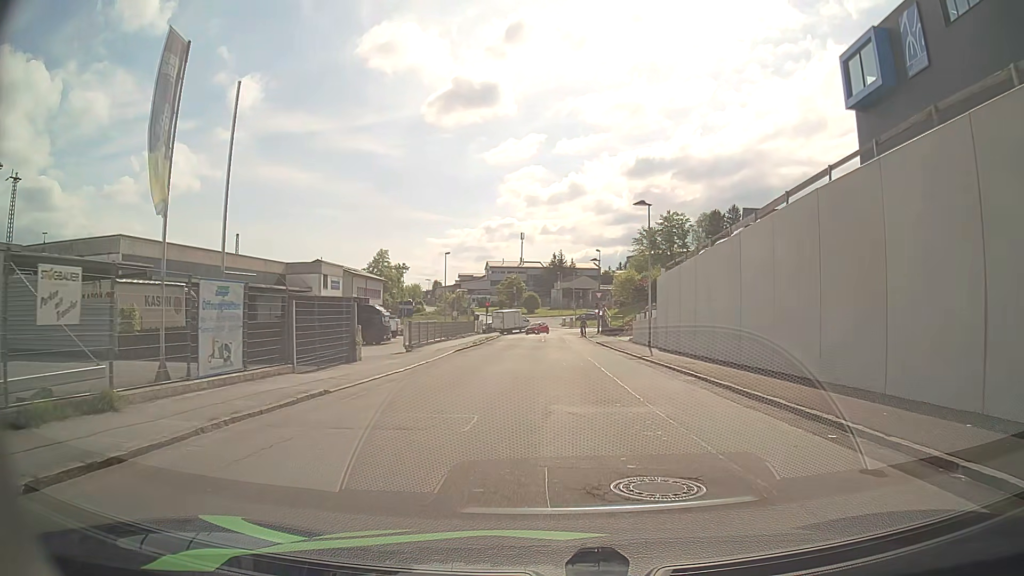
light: Day
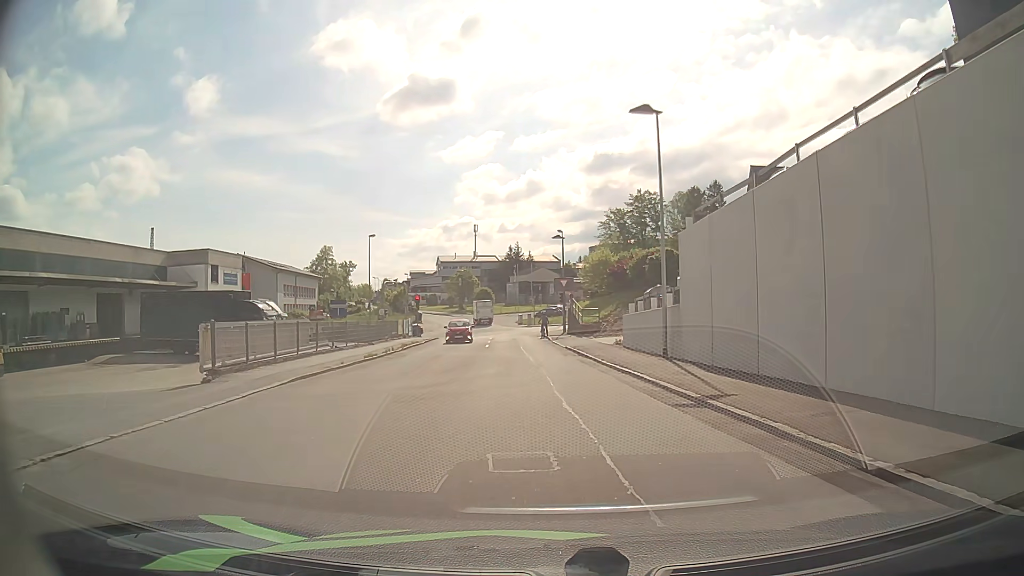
(+0.5, +16.7) m; +3°
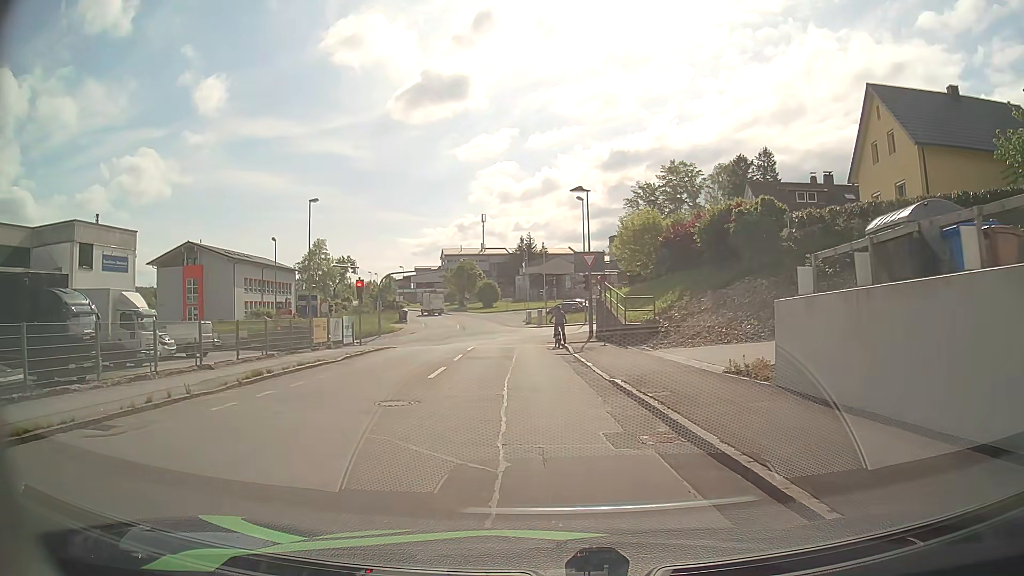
(0.0, +19.4) m; -1°
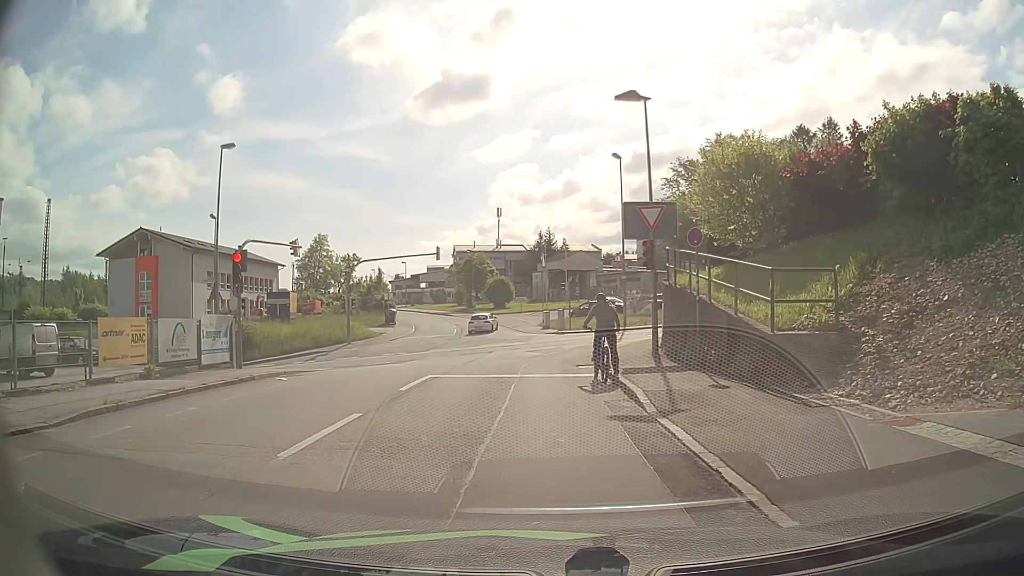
(-0.2, +15.4) m; -2°
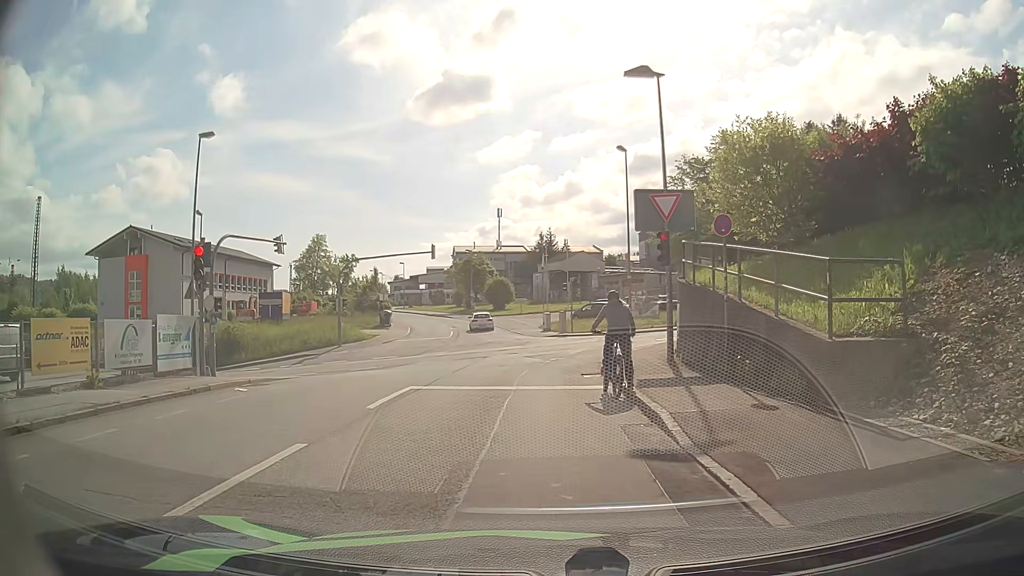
(0.0, +2.2) m; +1°
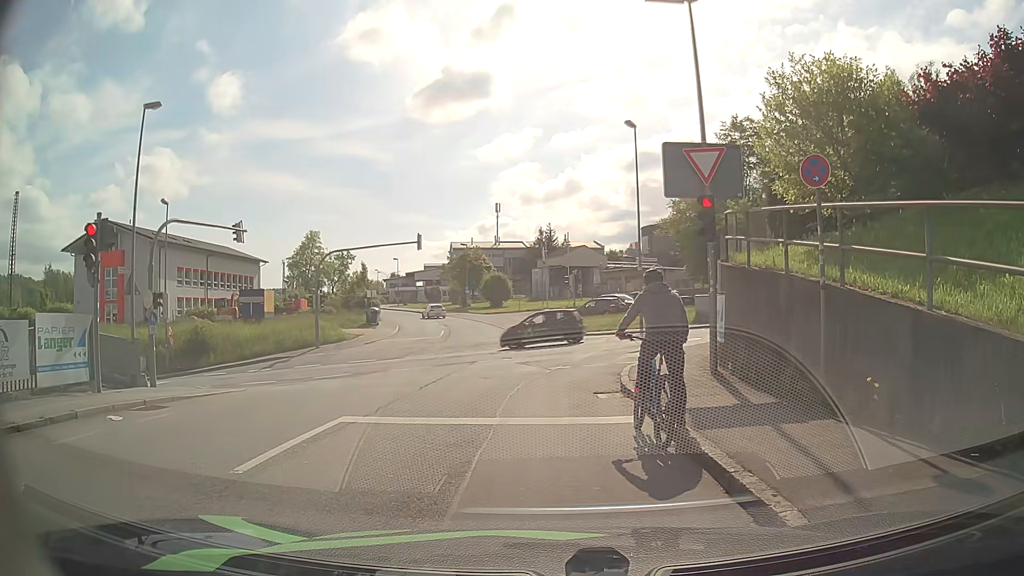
(0.0, +4.3) m; 0°
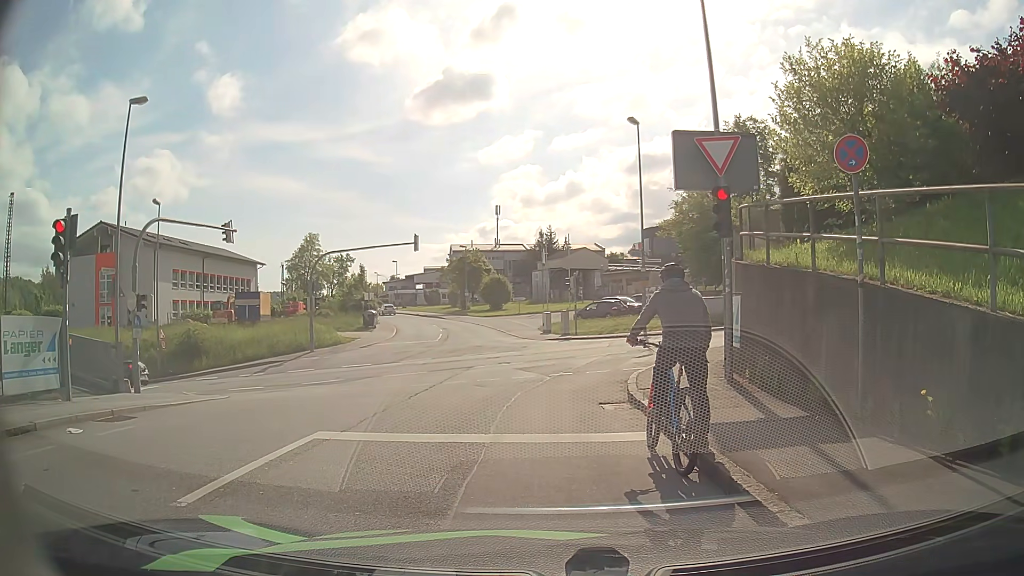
(0.0, +1.0) m; 0°
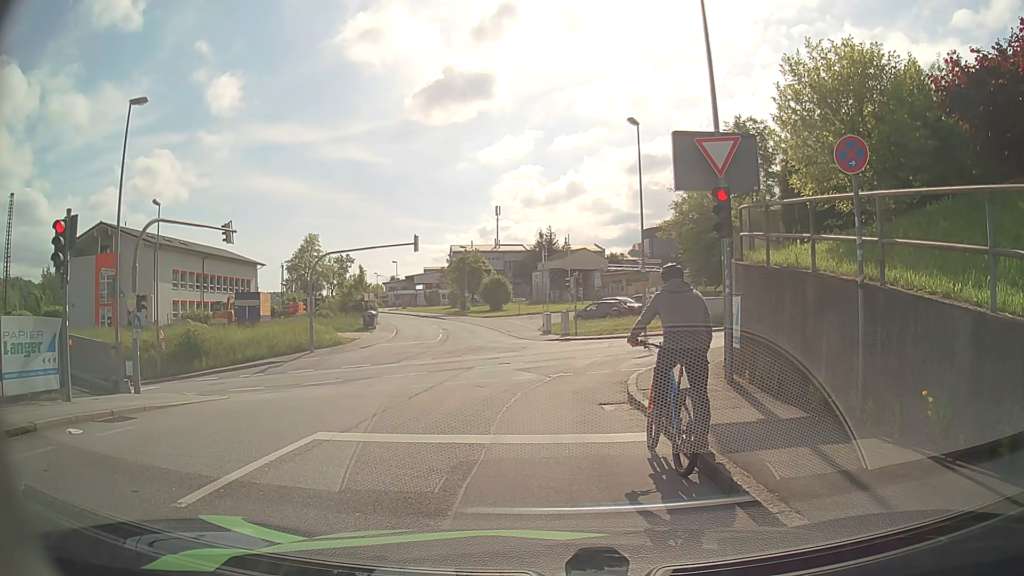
(0.0, +0.1) m; 0°
(0, +10) (+1, +20) (+10, +23) (+20, +23) (+30, +22) (+40, +21) (+50, +19) (+59, +17) (+69, +14) (+78, +10) m
